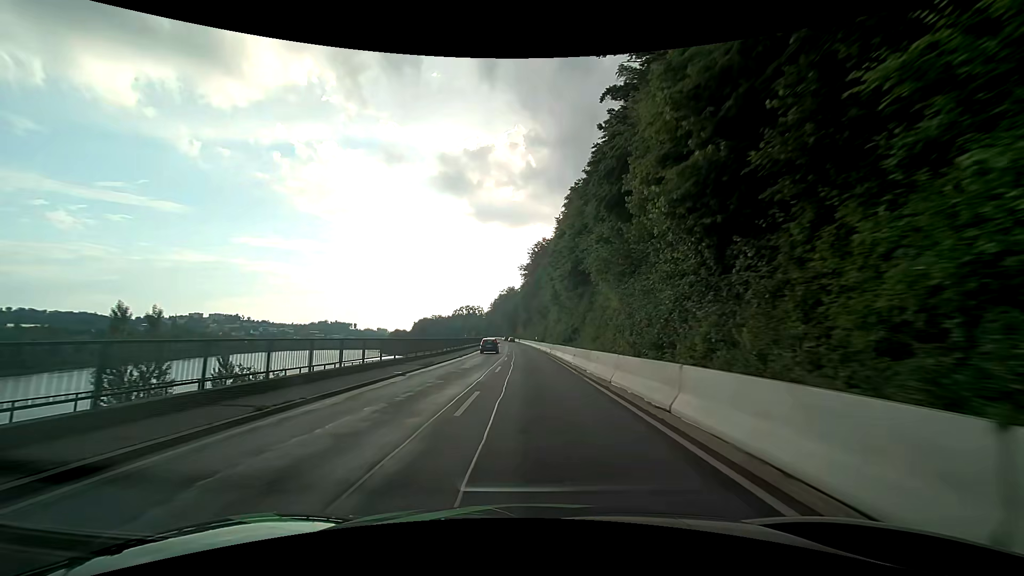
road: primary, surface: asphalt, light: Day
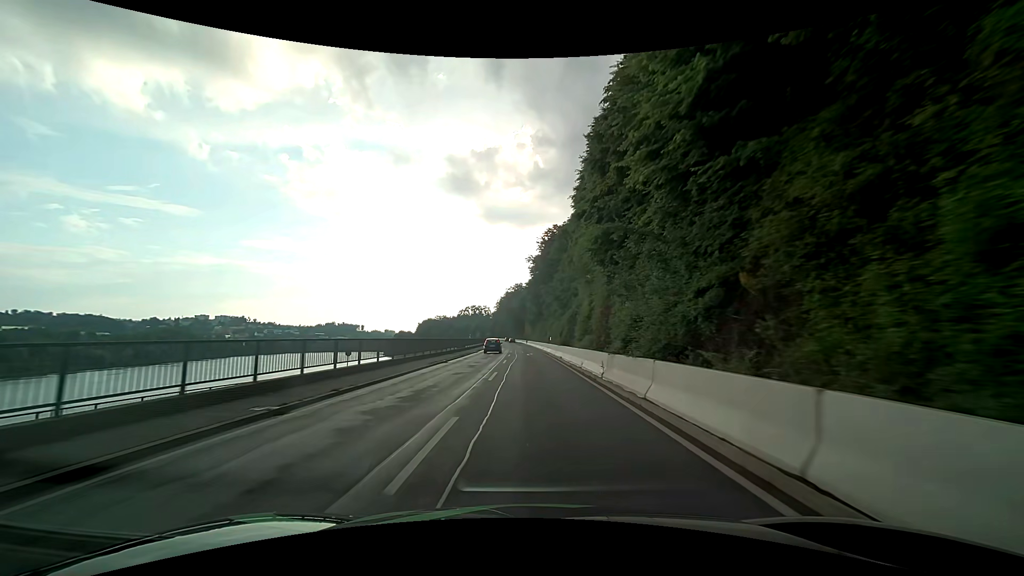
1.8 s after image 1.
(-0.3, +28.4) m; -1°
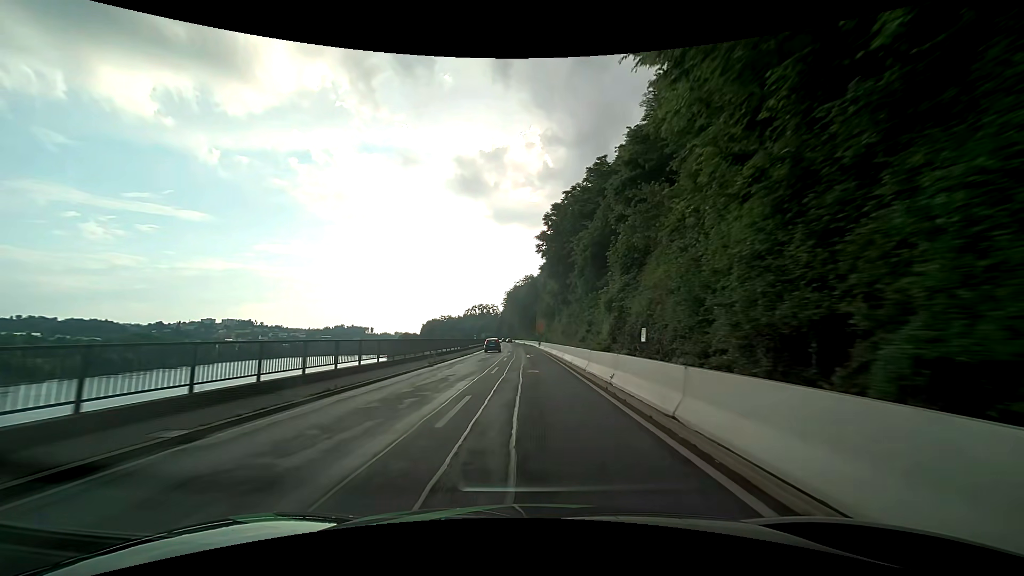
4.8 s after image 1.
(-0.4, +44.8) m; -1°
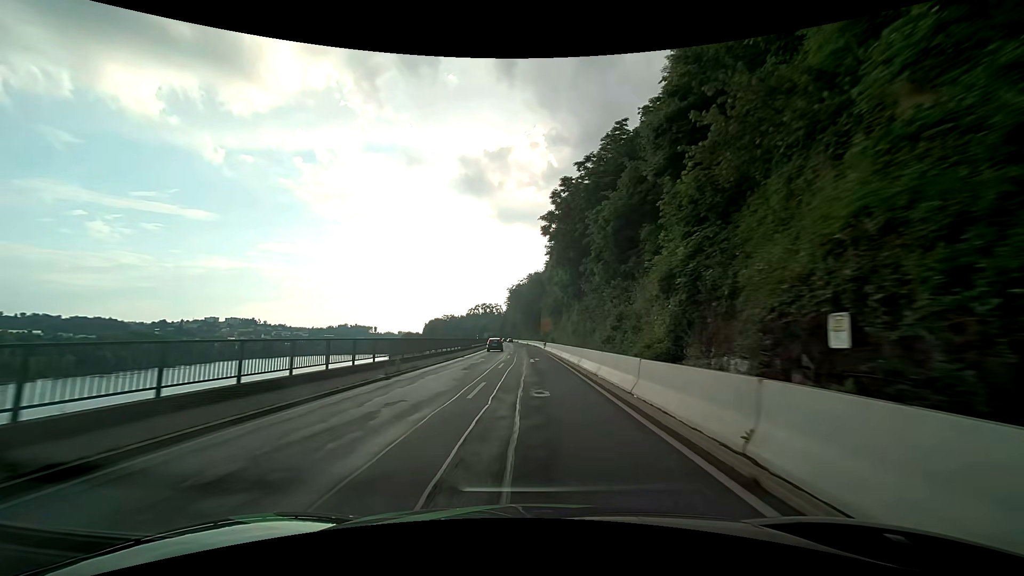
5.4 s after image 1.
(0.0, +8.5) m; 0°
(0, +10) (0, +20) (-1, +30) (-2, +40) (-3, +50) (-3, +60) (-4, +70) (-5, +80) (-5, +90) (-6, +100) m
